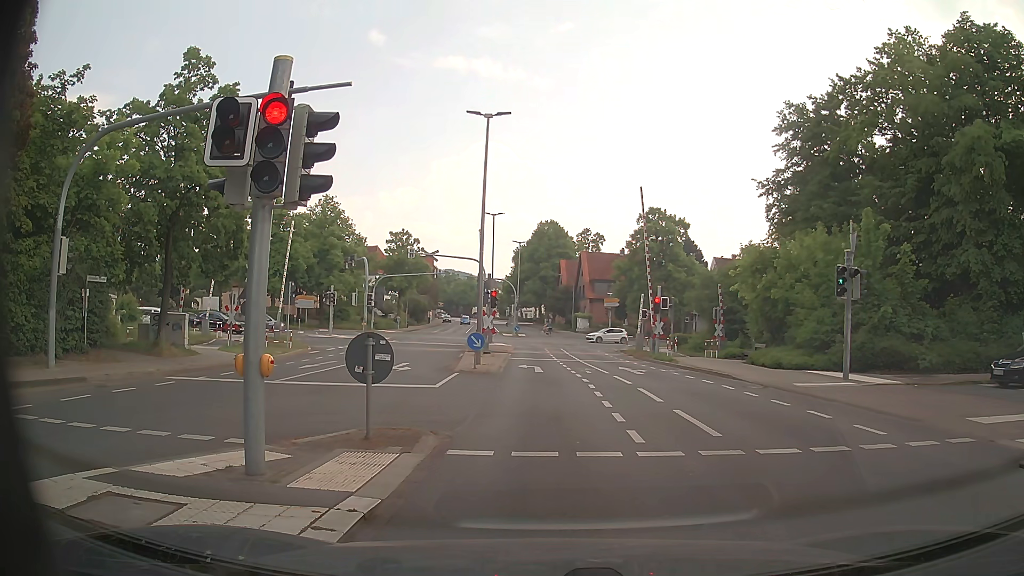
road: tertiary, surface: asphalt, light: Day
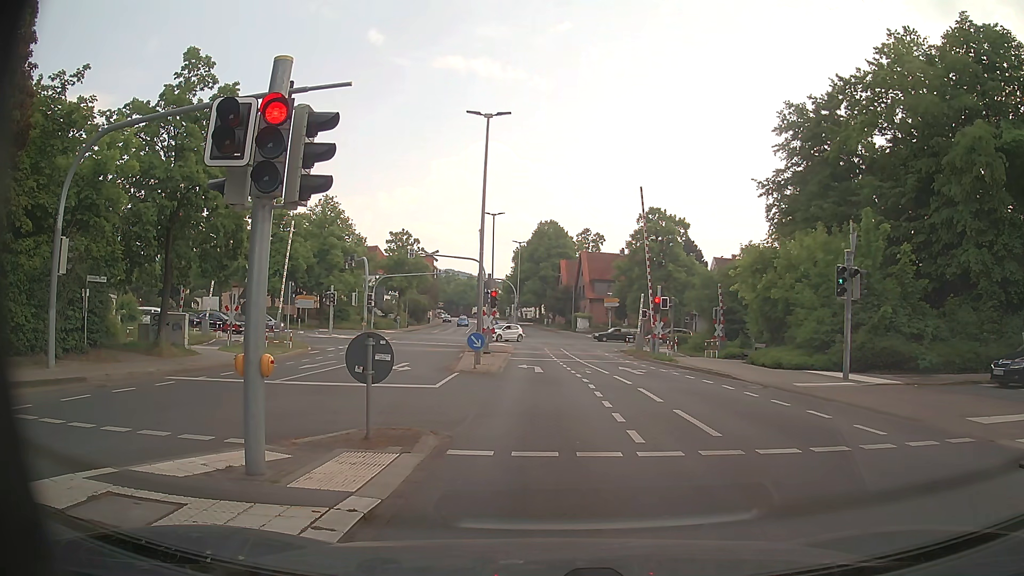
(0.0, 0.0) m; 0°
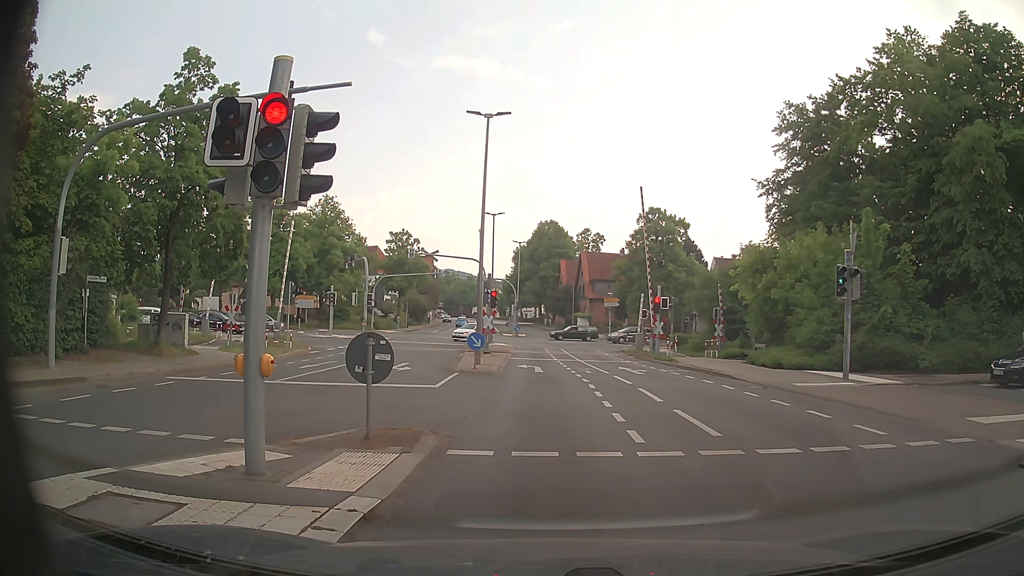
(0.0, 0.0) m; 0°
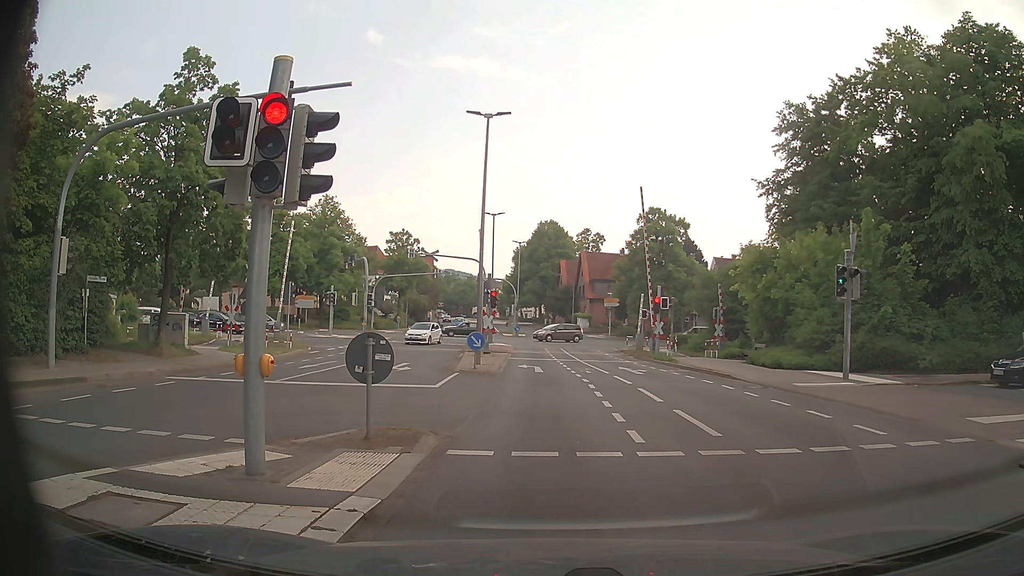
(0.0, 0.0) m; 0°
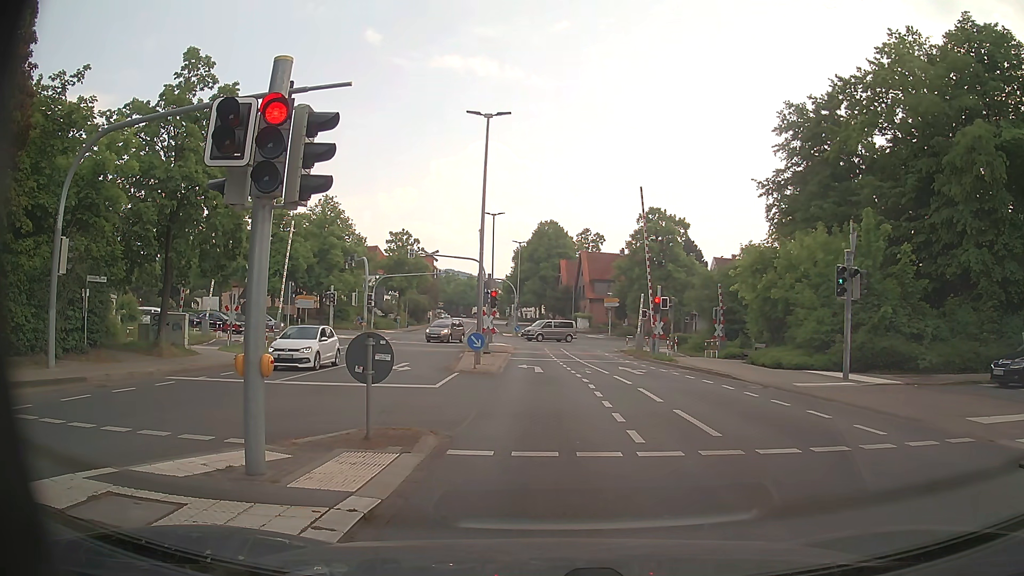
(0.0, 0.0) m; 0°
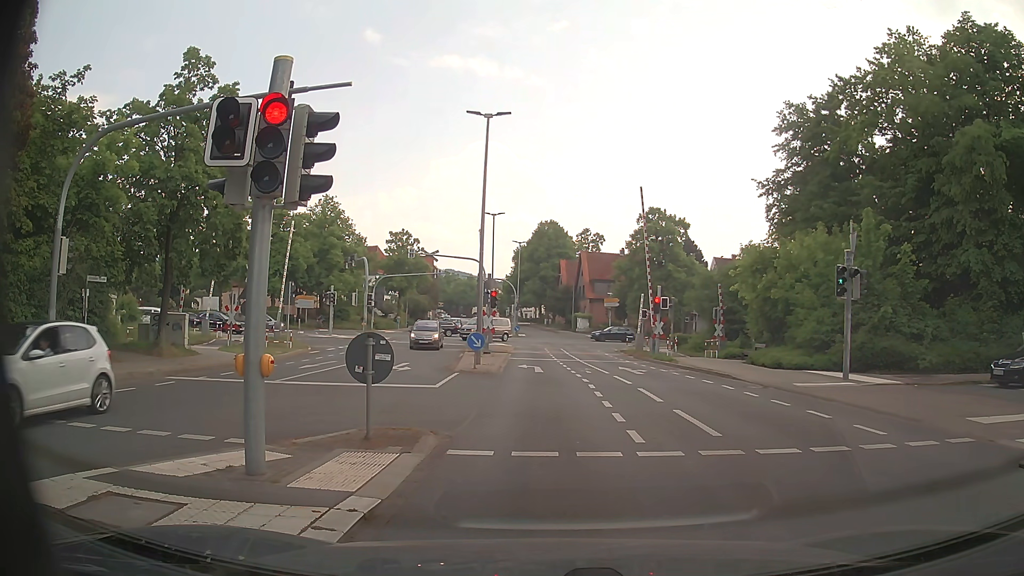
(0.0, 0.0) m; 0°
